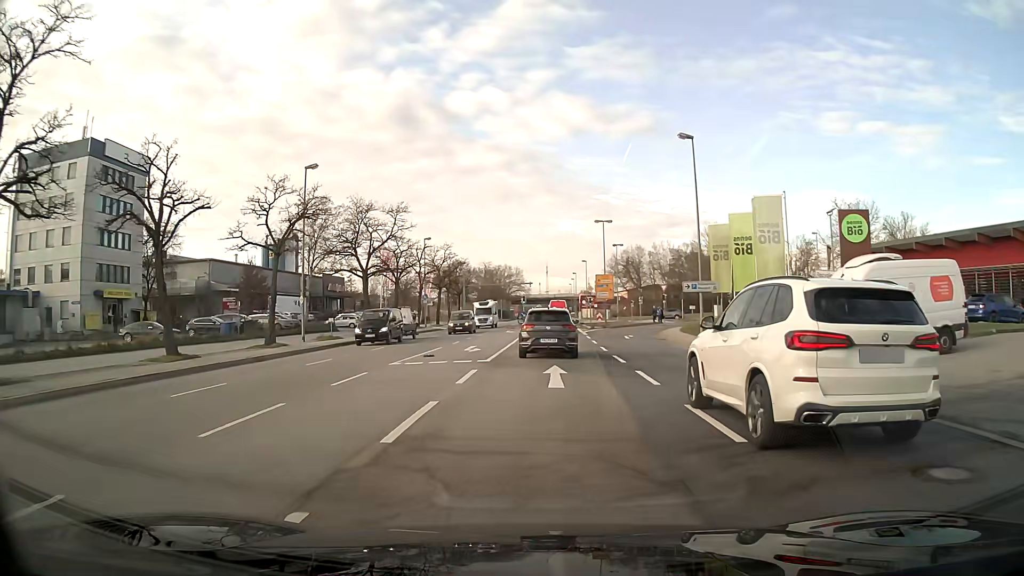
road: primary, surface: asphalt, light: Day
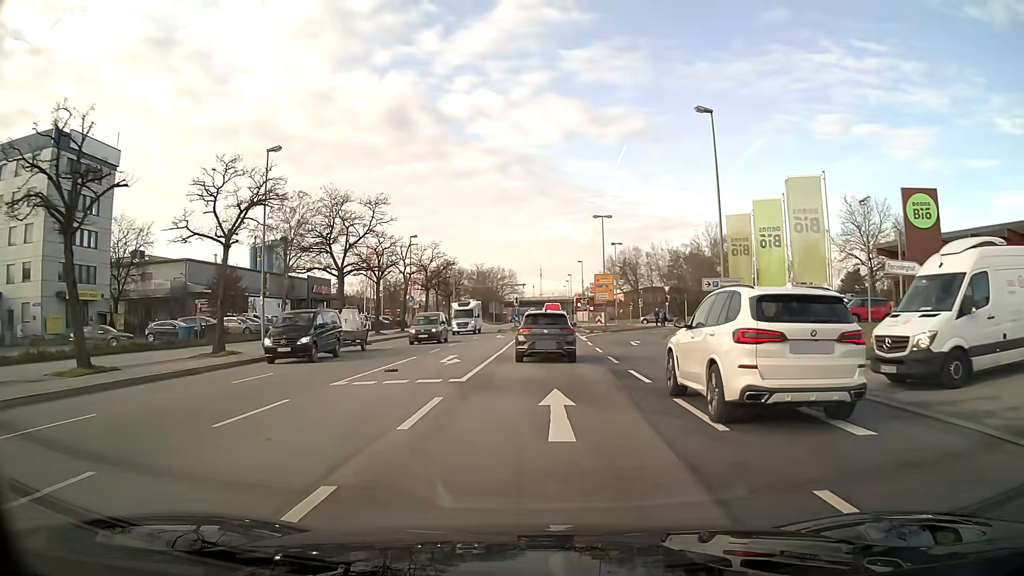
(0.0, +5.1) m; +1°
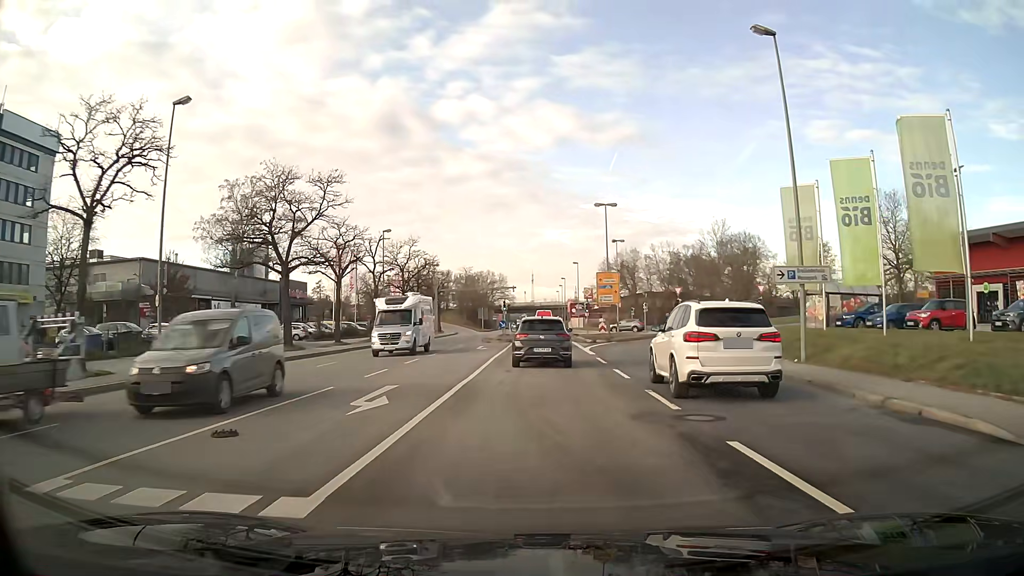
(0.0, +9.5) m; 0°
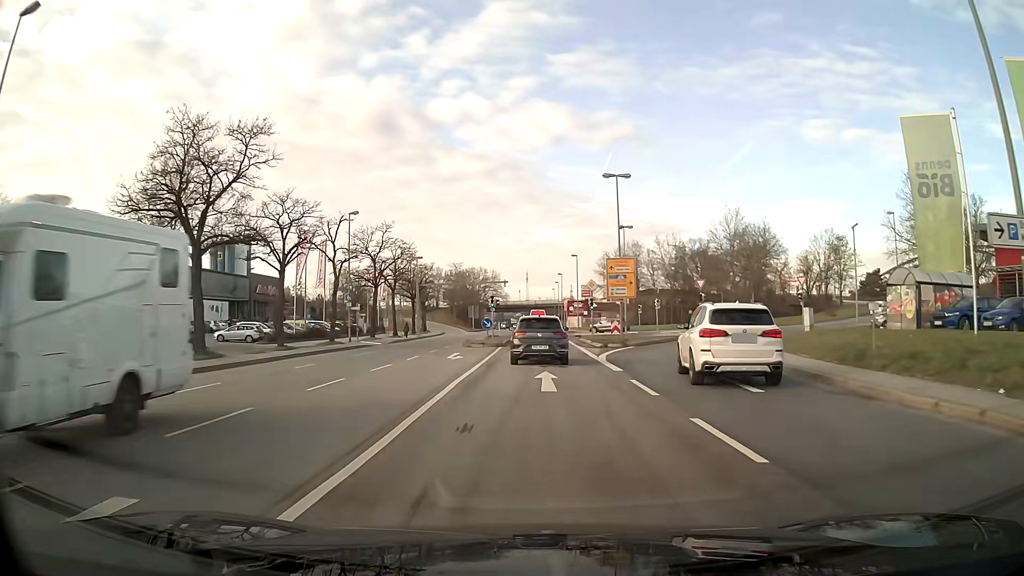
(0.0, +10.4) m; 0°
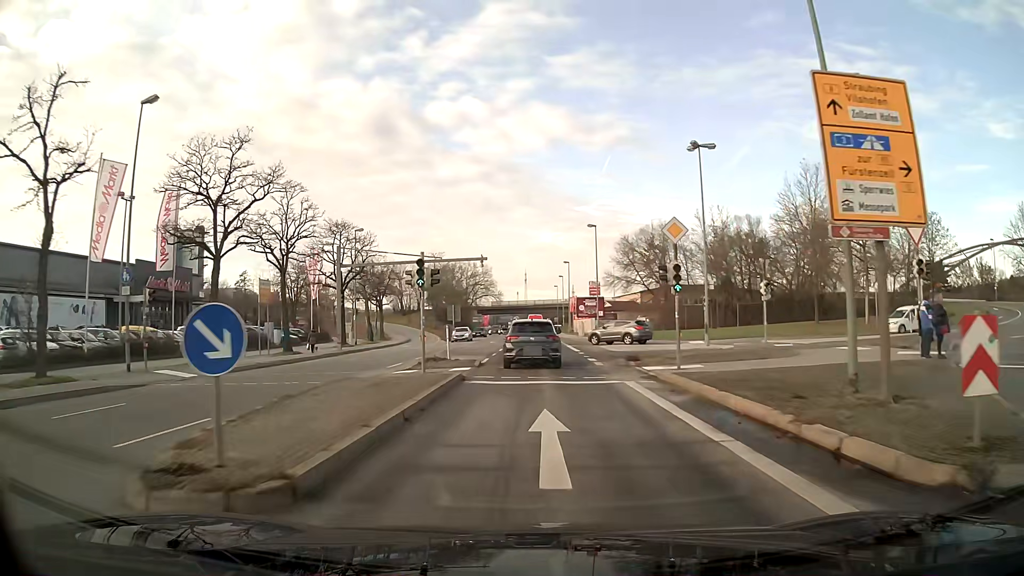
(+0.1, +31.1) m; 0°
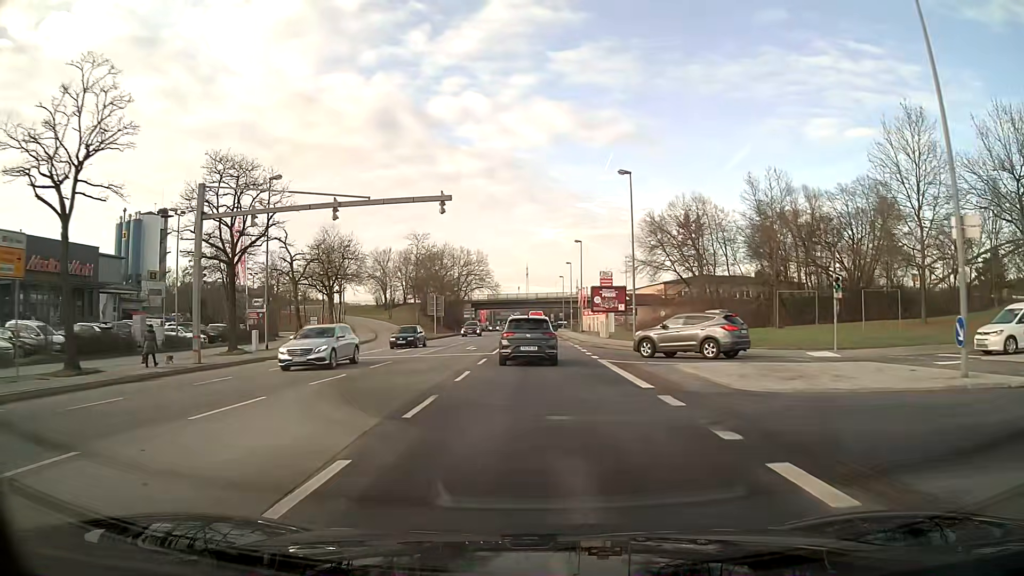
(0.0, +20.9) m; 0°
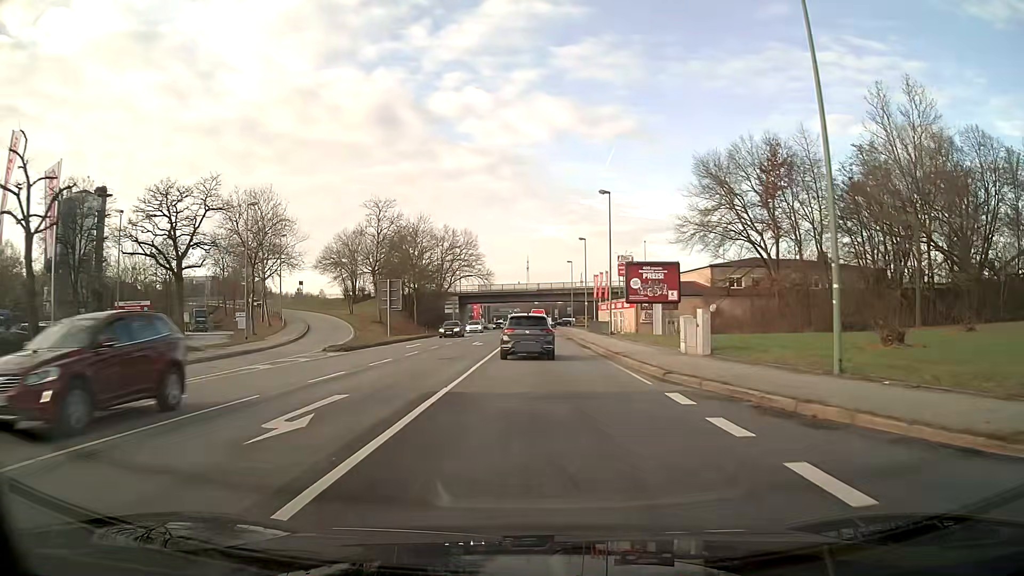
(0.0, +27.2) m; 0°
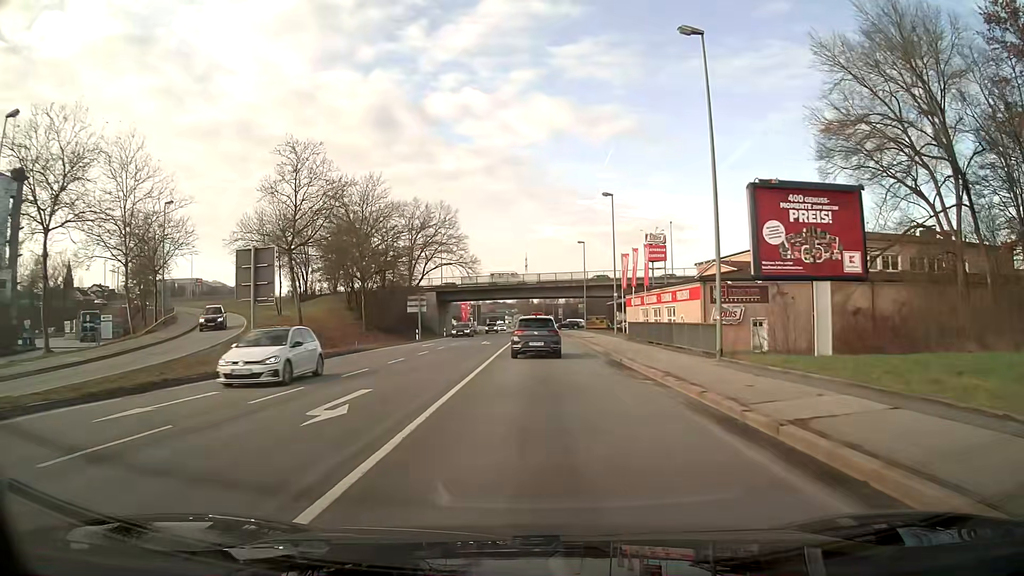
(0.0, +27.8) m; 0°
